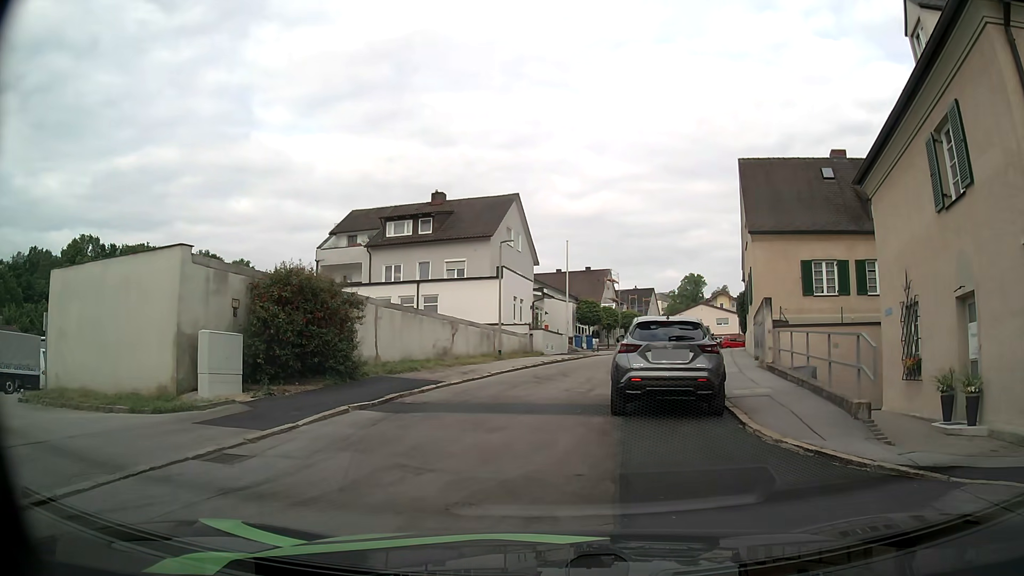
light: Day
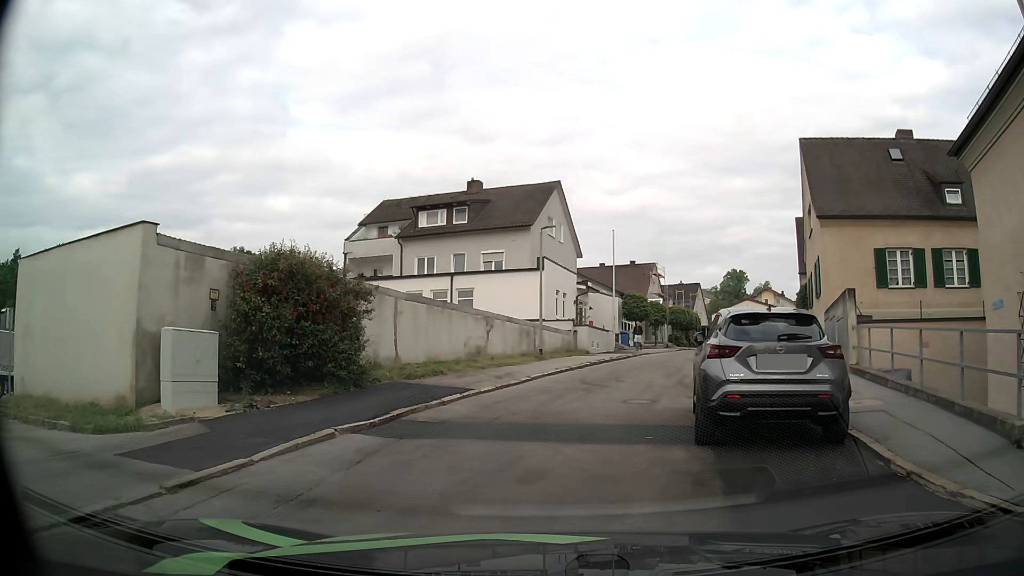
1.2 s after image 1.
(-0.1, +3.1) m; -5°
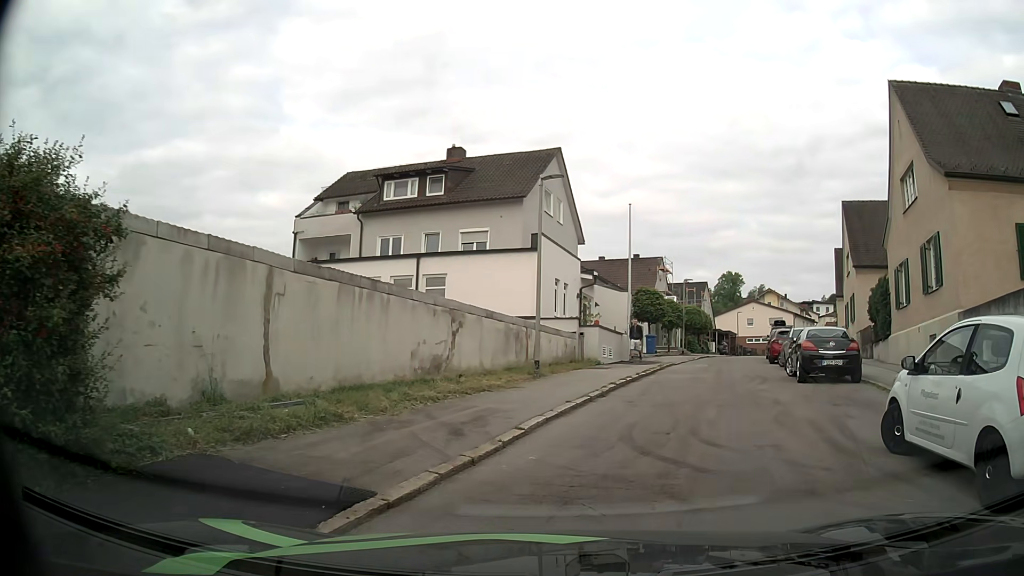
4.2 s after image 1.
(-0.3, +8.8) m; +1°
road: residential
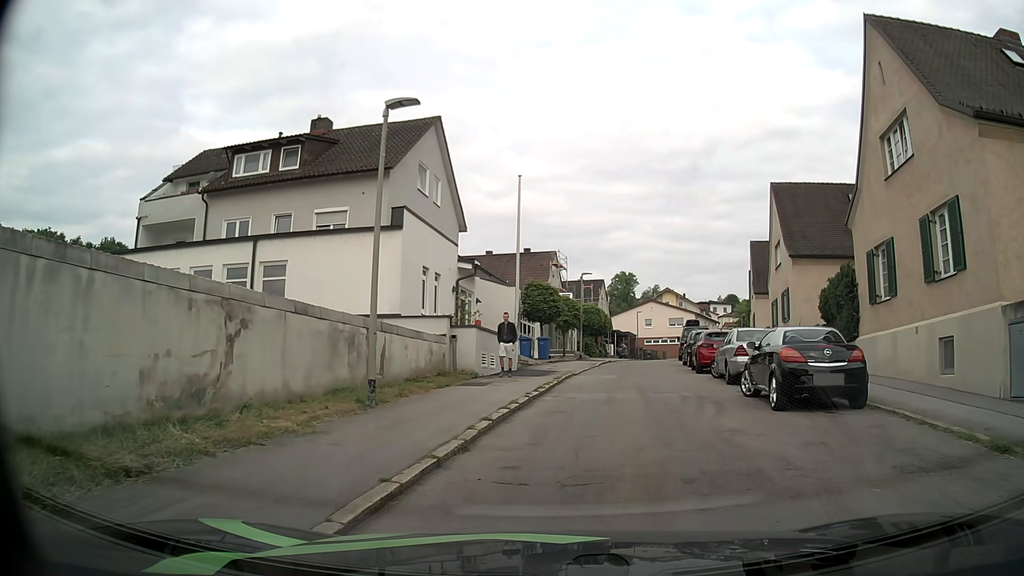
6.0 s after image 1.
(+0.5, +5.9) m; +9°
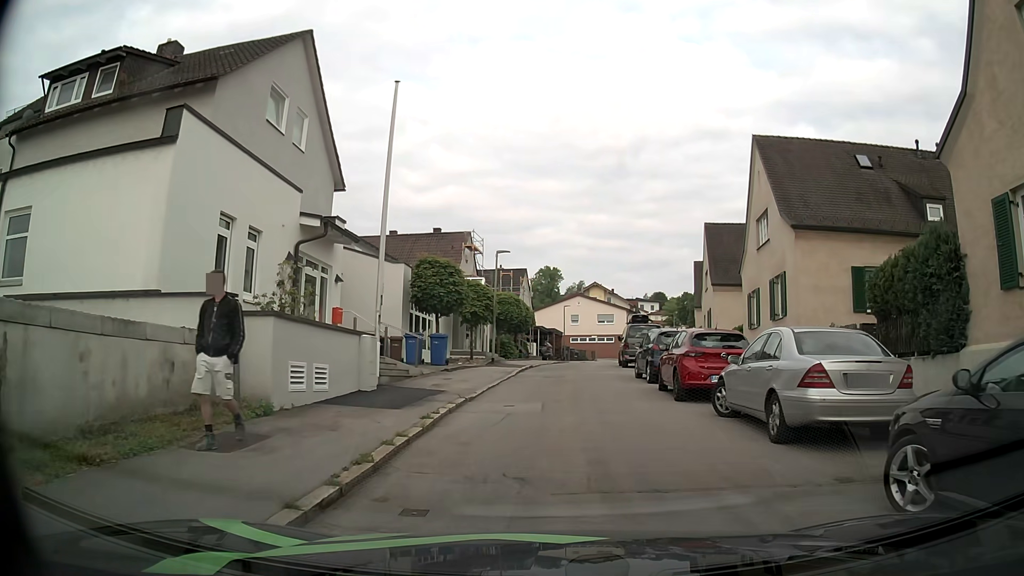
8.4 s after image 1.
(+0.8, +9.2) m; +7°
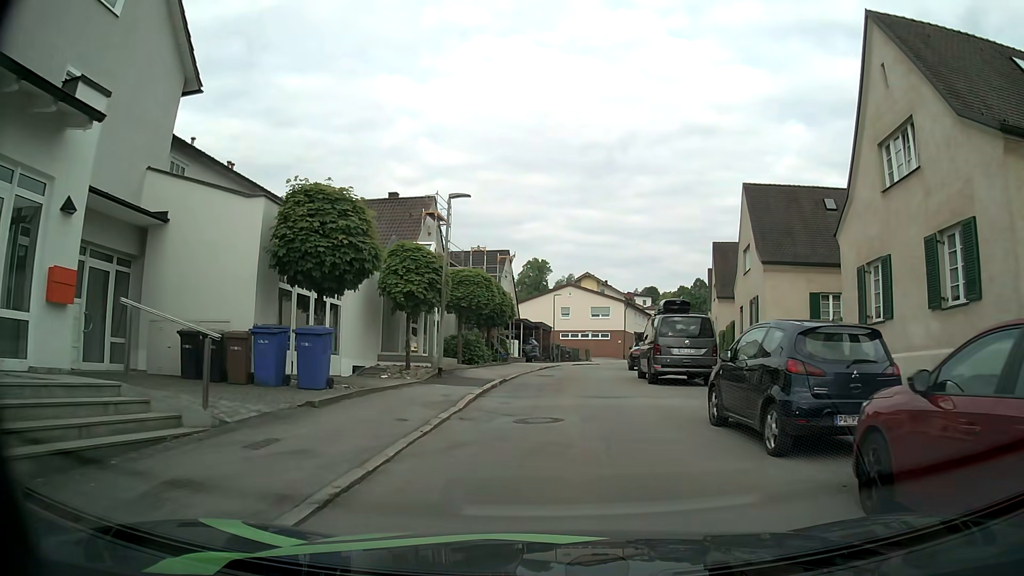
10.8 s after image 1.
(+0.1, +11.5) m; 0°
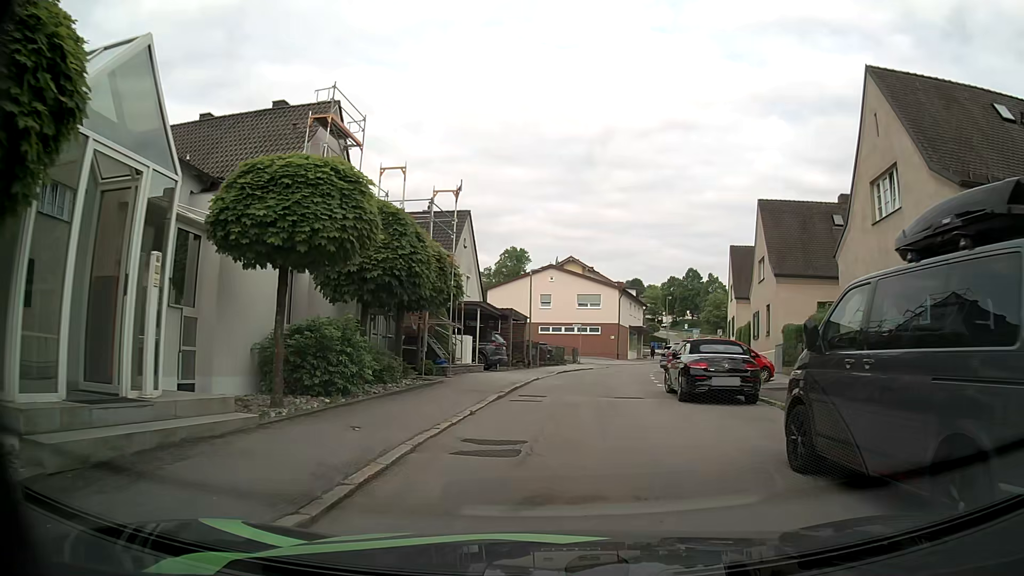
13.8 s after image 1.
(+0.5, +15.7) m; +2°
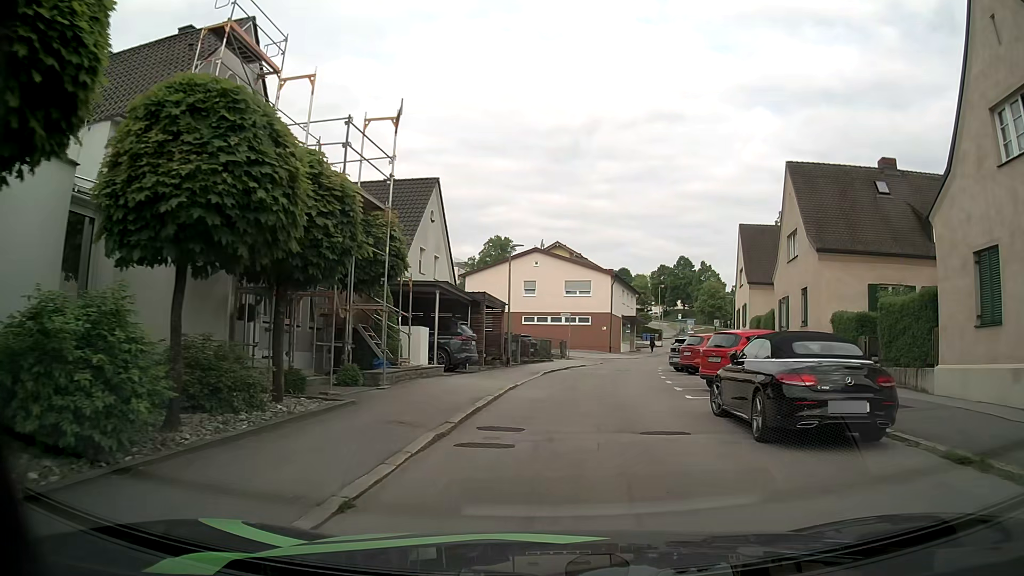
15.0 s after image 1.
(+0.1, +6.7) m; +2°
(0, +10) (+1, +20) (+2, +30) (+4, +40) (+7, +49) (+10, +59) (+14, +68) (+17, +77) (+22, +86) (+29, +93) m
